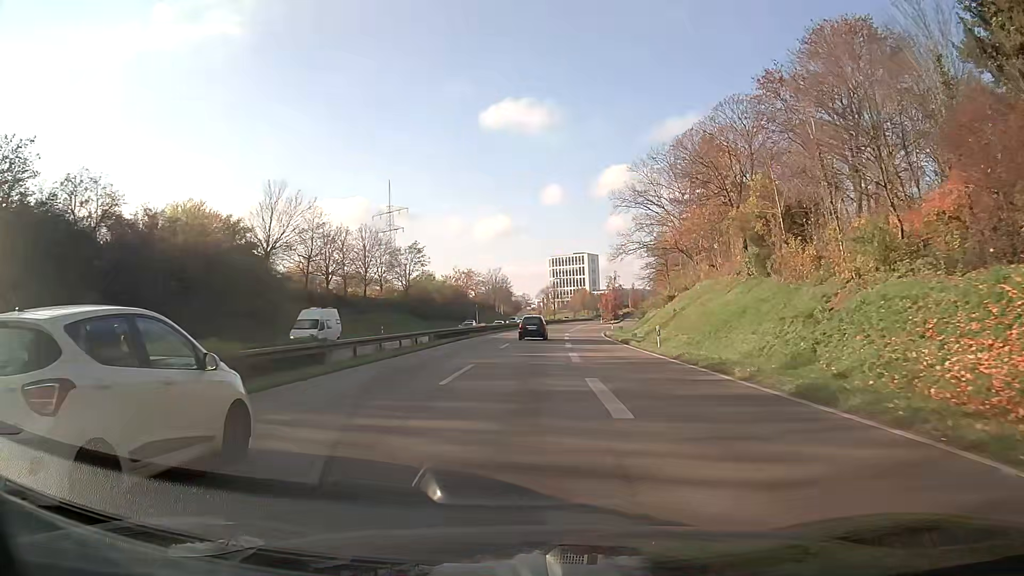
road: trunk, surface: asphalt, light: Day
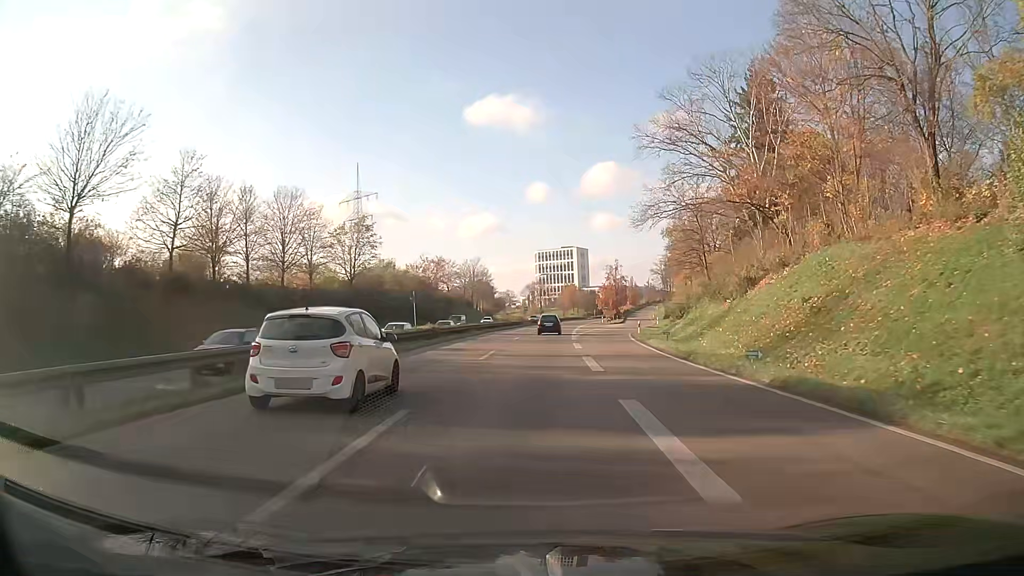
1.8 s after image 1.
(+0.2, +28.6) m; +1°
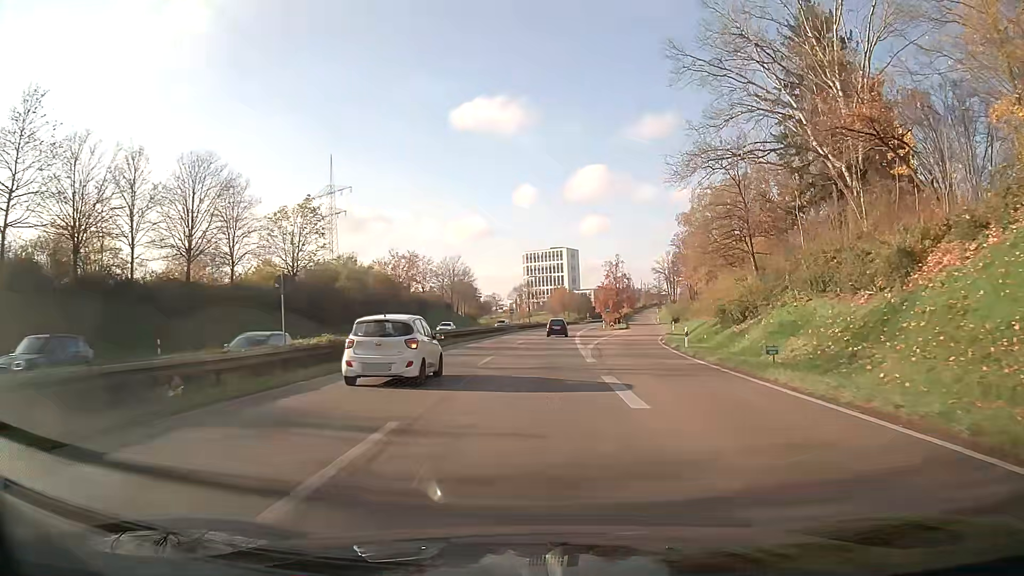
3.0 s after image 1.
(+0.2, +18.7) m; +1°
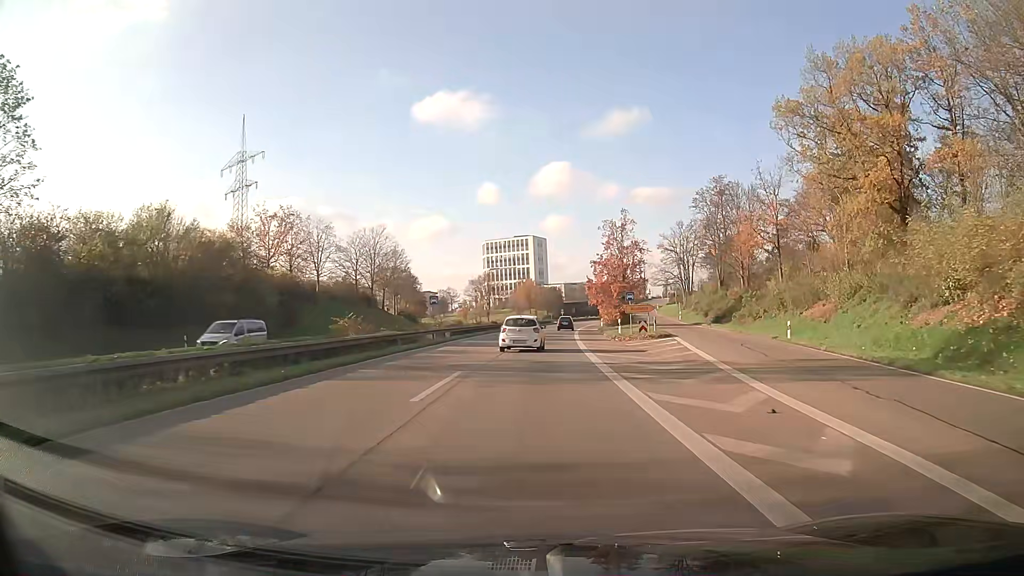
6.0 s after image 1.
(+1.4, +45.8) m; +3°
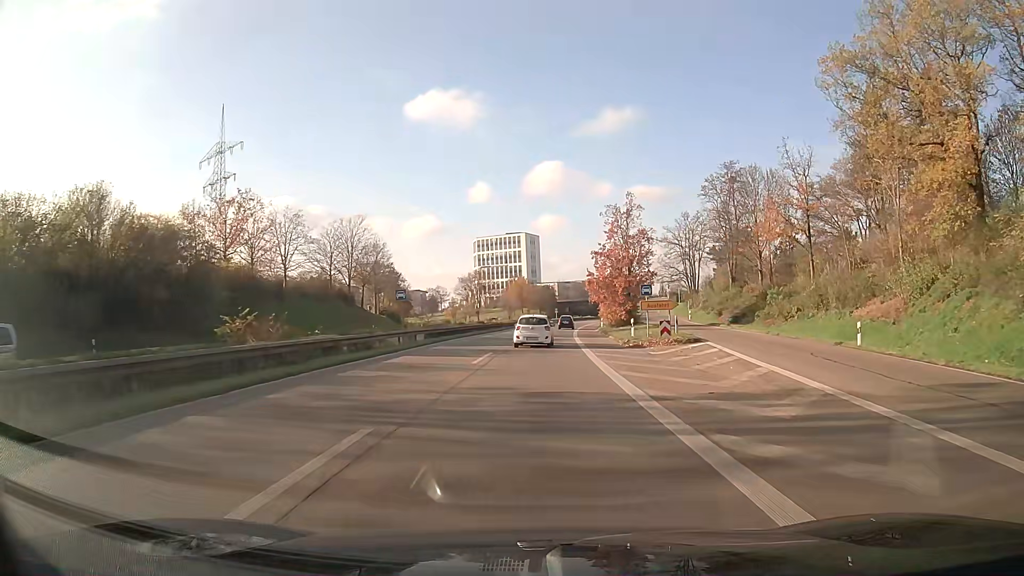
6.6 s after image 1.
(0.0, +9.1) m; +1°
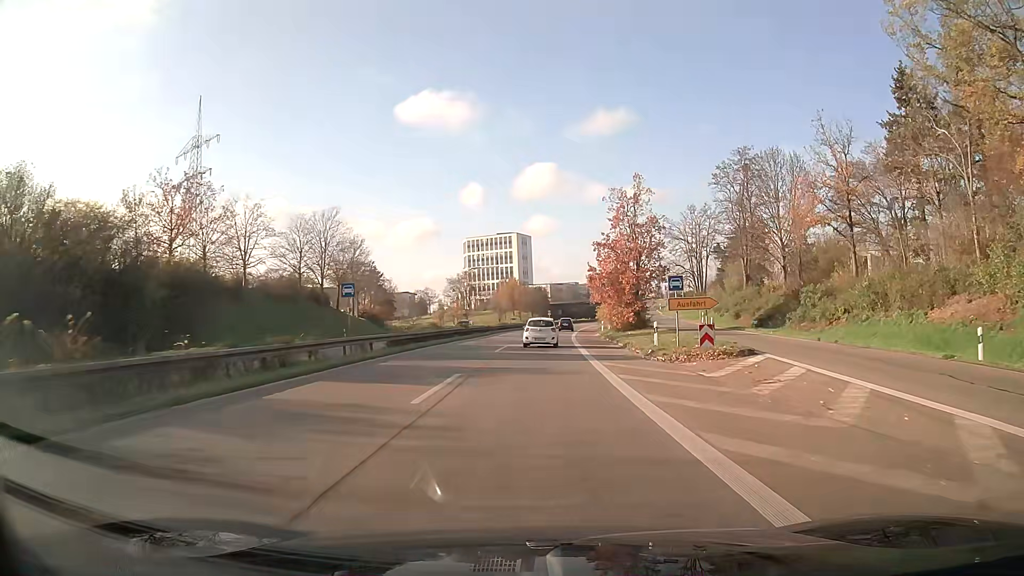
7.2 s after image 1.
(+0.1, +9.1) m; +1°
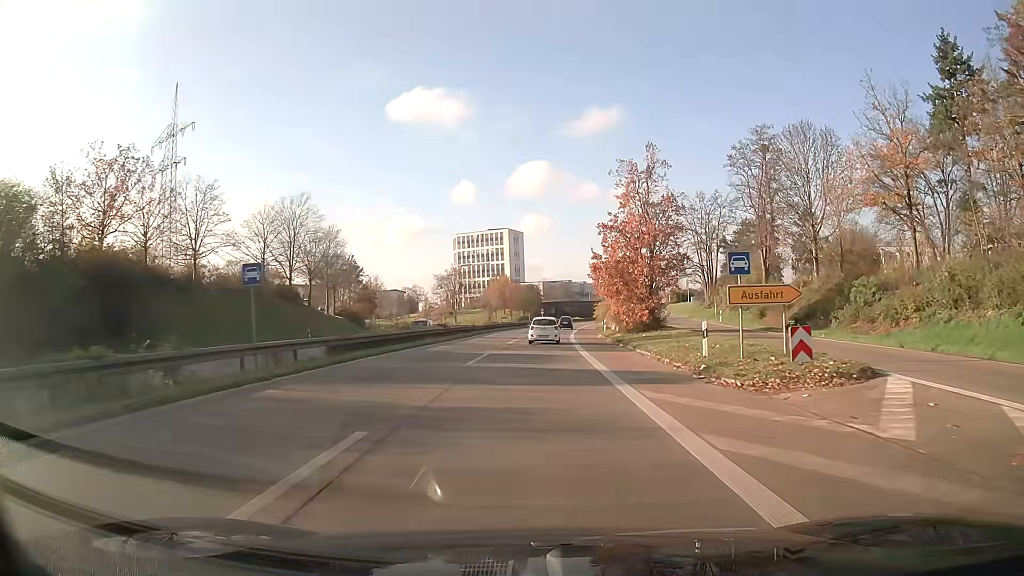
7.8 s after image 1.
(+0.1, +9.1) m; +1°
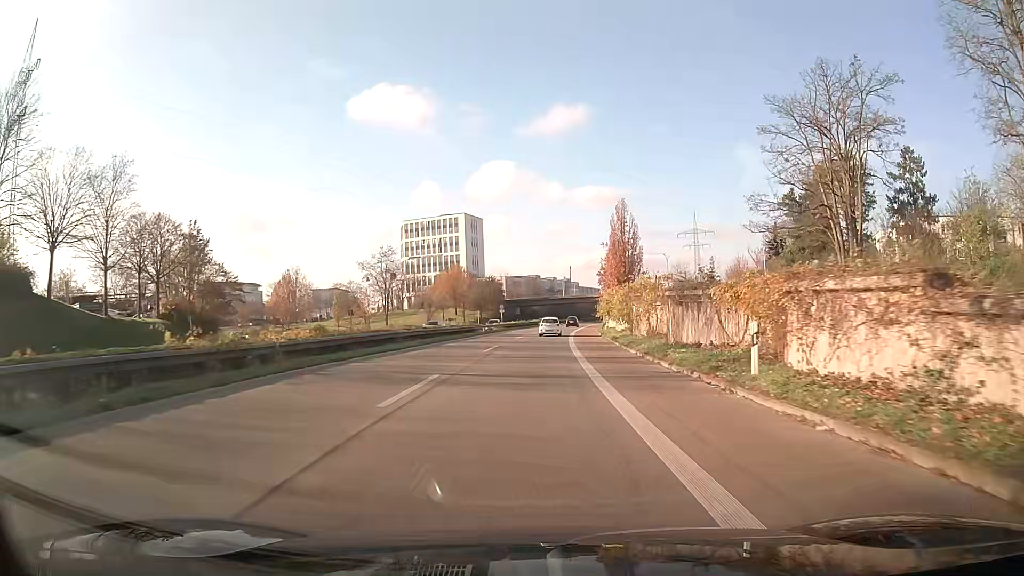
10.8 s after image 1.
(+1.3, +45.8) m; +3°
